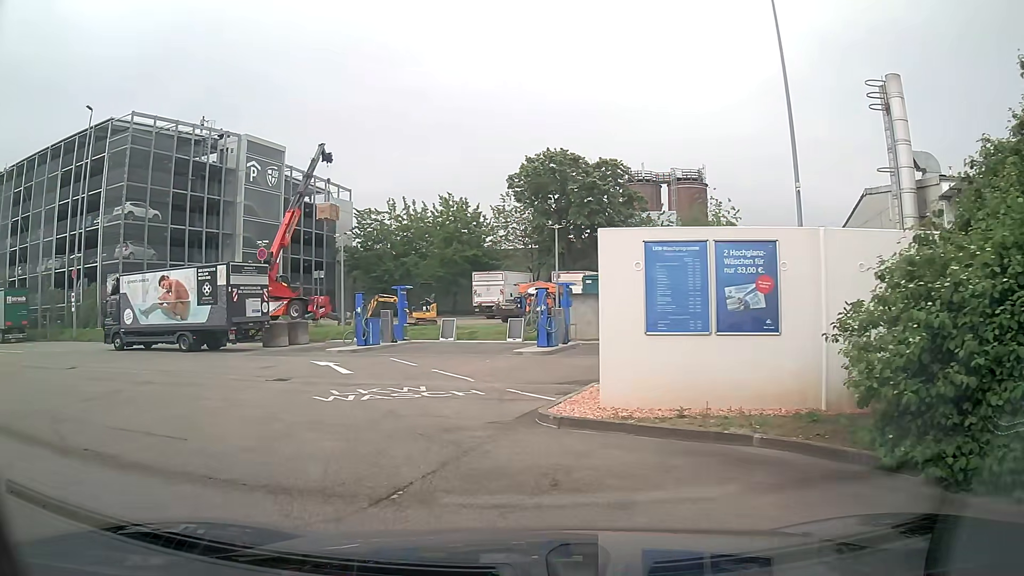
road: service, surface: asphalt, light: Day
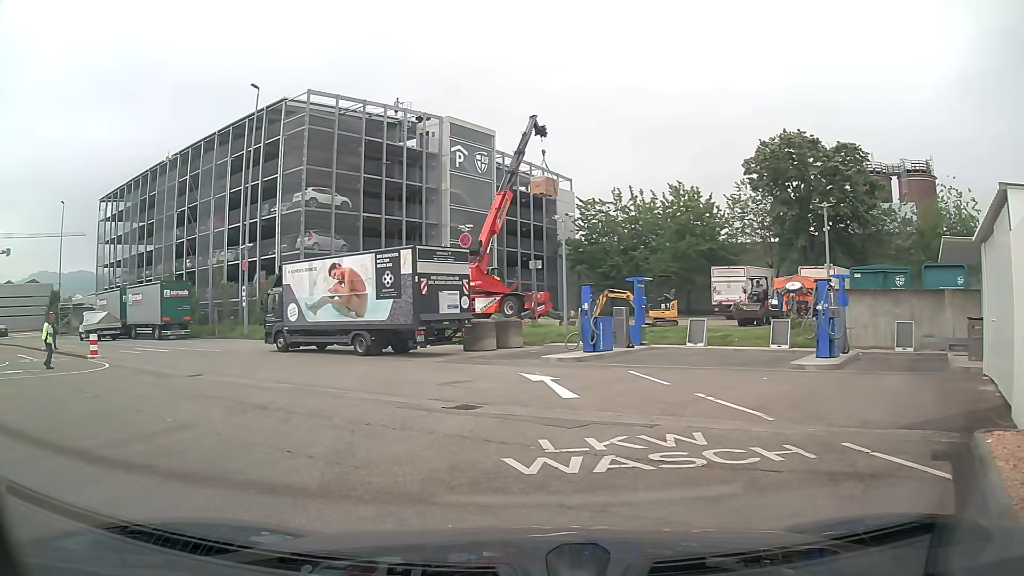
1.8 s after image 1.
(-0.8, +5.6) m; -19°
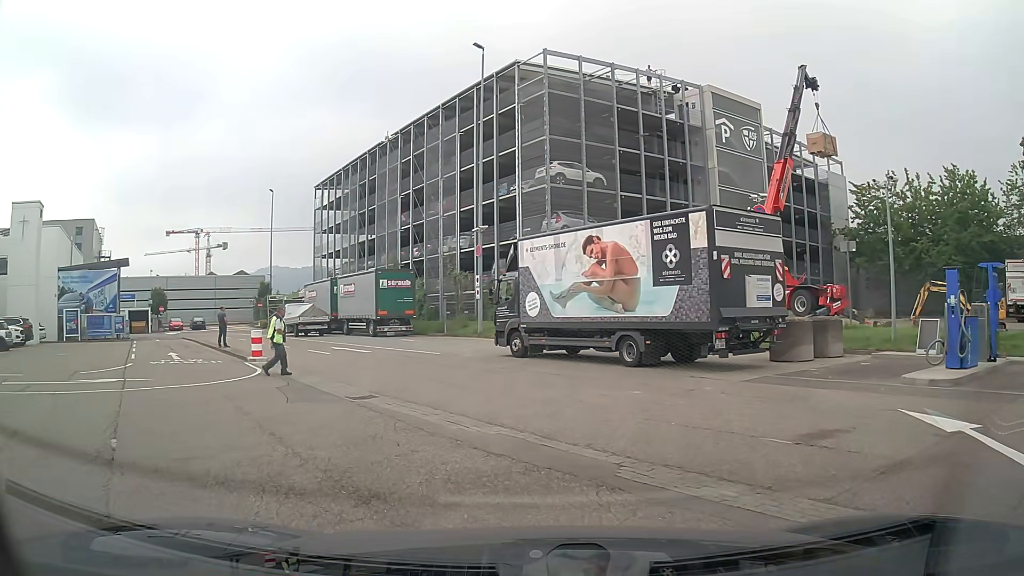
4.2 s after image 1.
(-1.2, +6.8) m; -21°
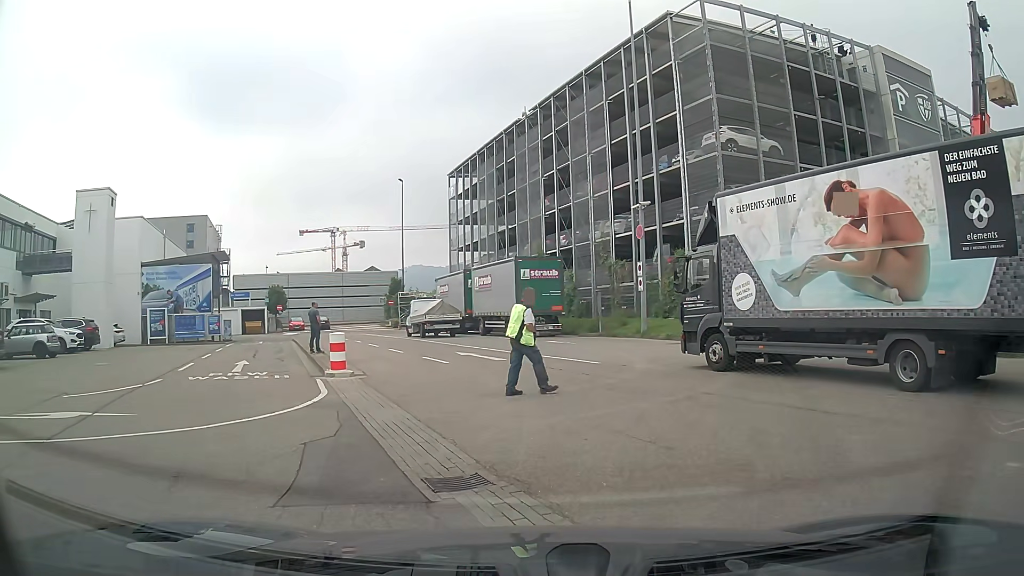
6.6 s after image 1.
(-0.7, +6.5) m; -11°
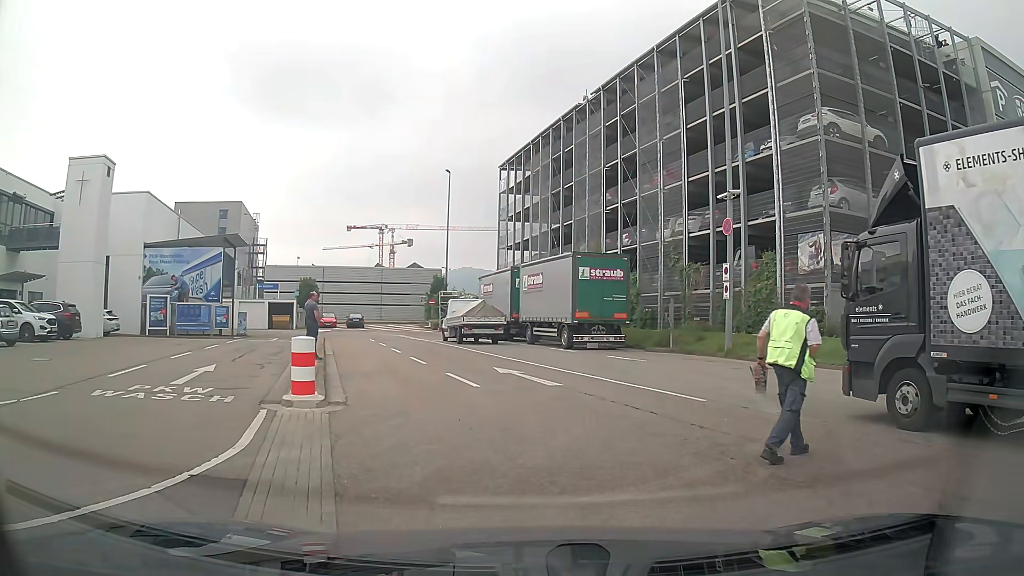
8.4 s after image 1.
(-0.3, +5.8) m; -4°
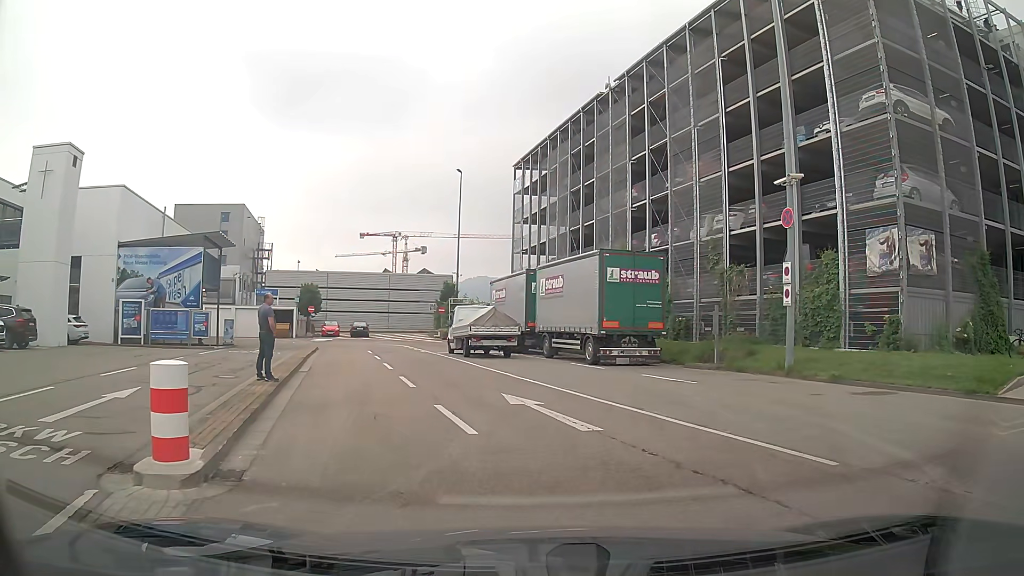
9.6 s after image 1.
(-0.1, +4.5) m; -1°
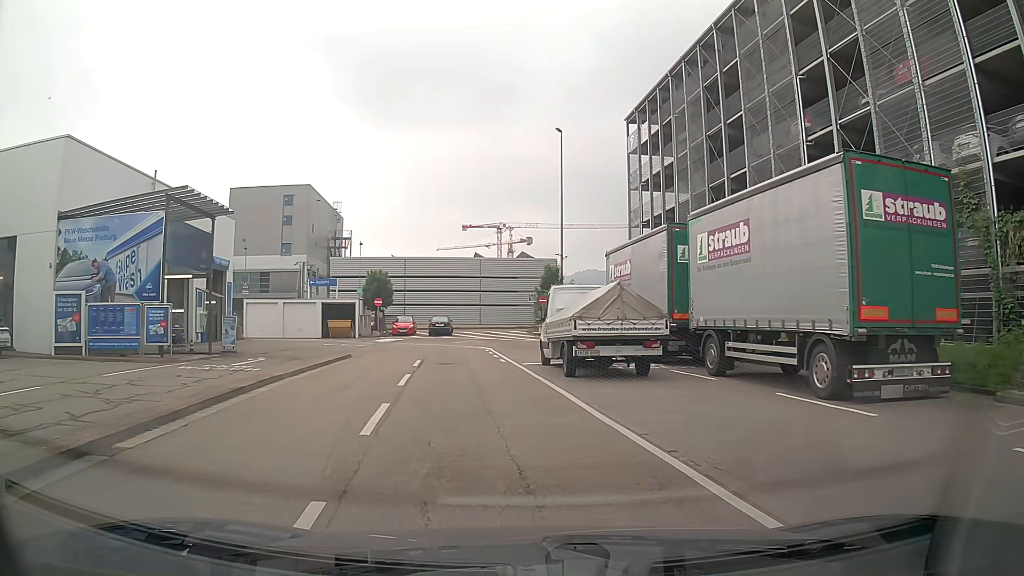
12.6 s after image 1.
(-0.8, +12.9) m; -10°
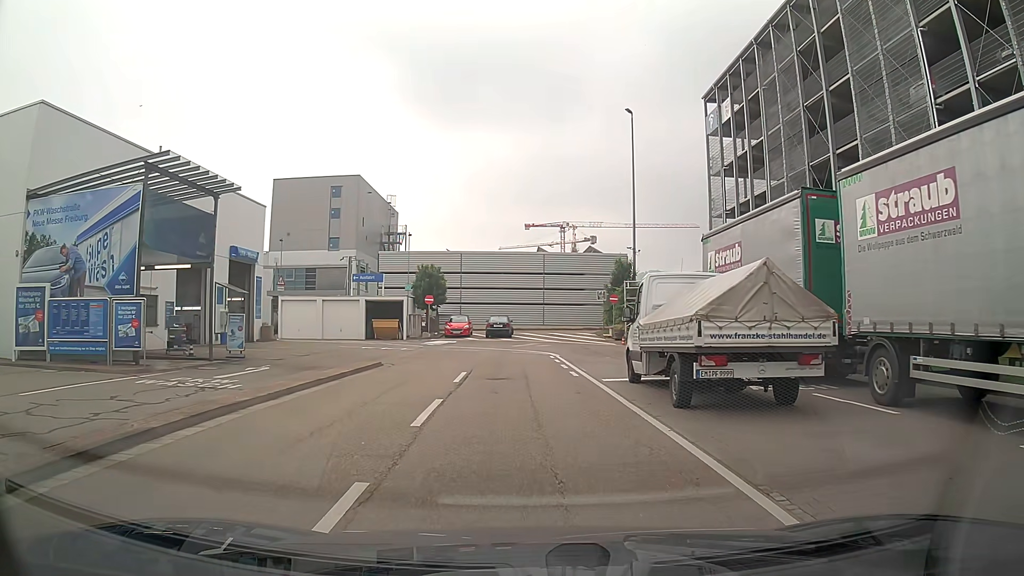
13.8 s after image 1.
(-0.2, +5.4) m; -4°
